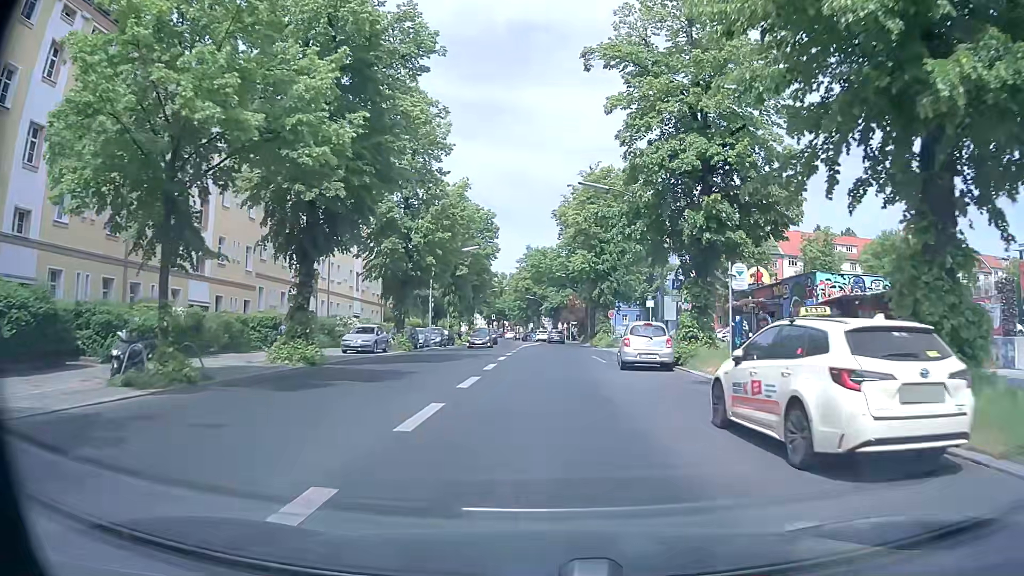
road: secondary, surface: asphalt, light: Day
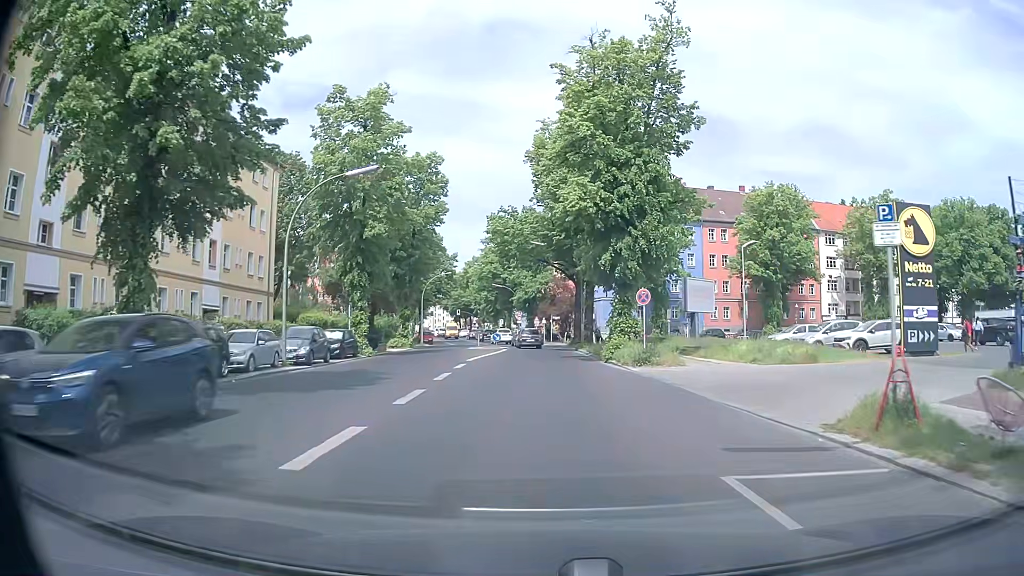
(+0.3, +26.2) m; +2°
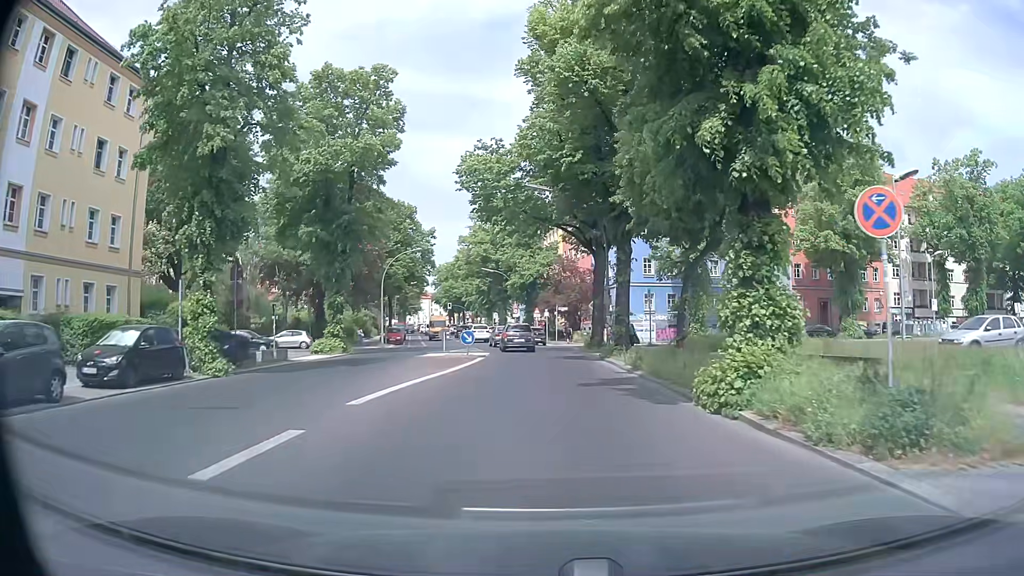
(0.0, +18.7) m; 0°
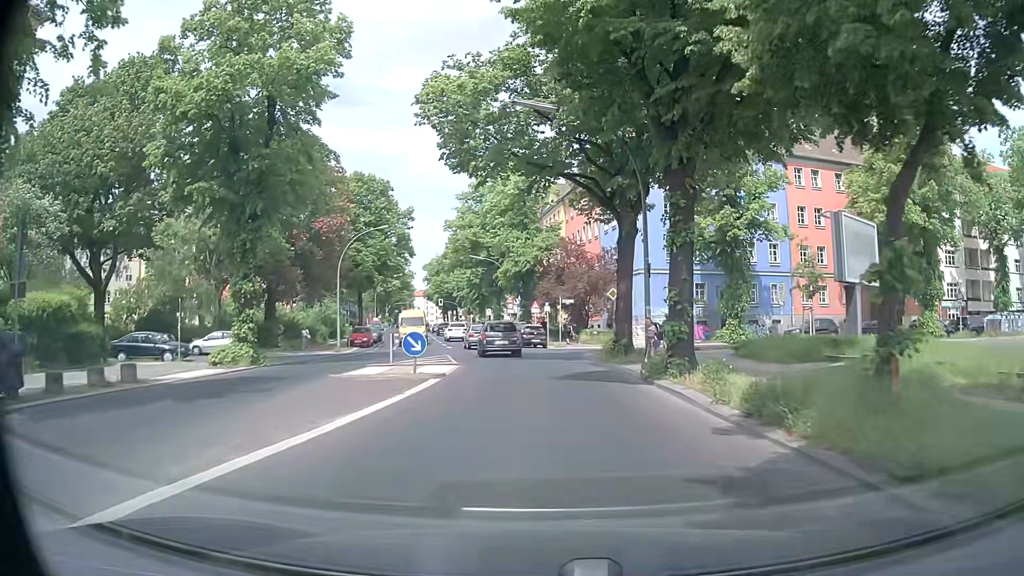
(-0.1, +11.5) m; -1°
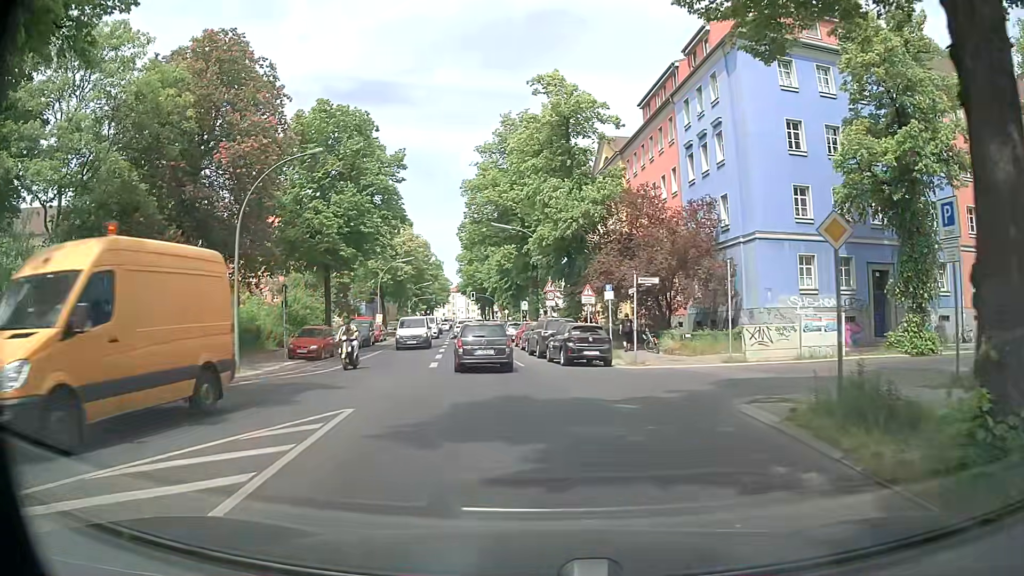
(-0.1, +19.1) m; -3°
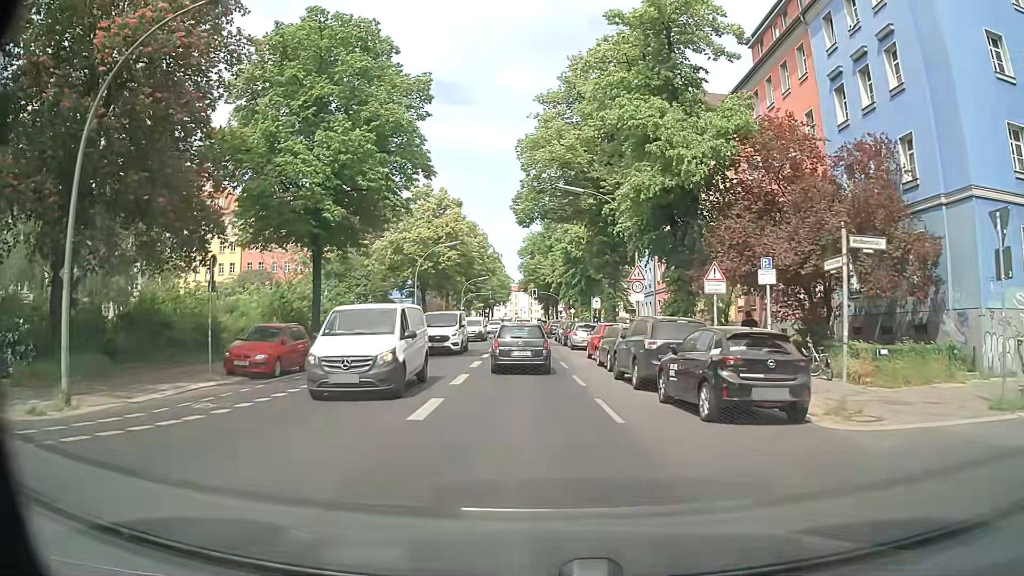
(-0.8, +12.6) m; -6°
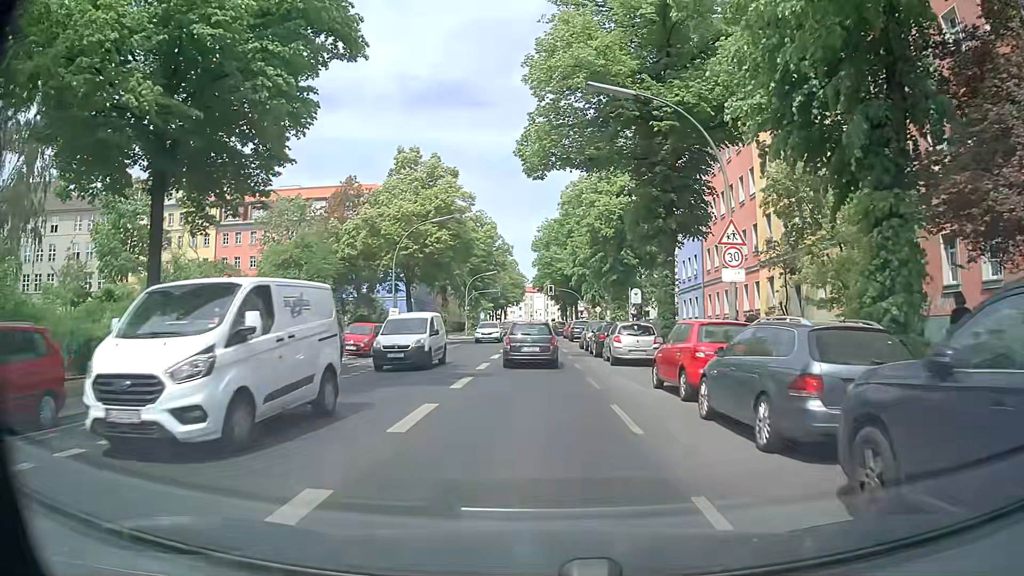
(-0.1, +13.8) m; -1°
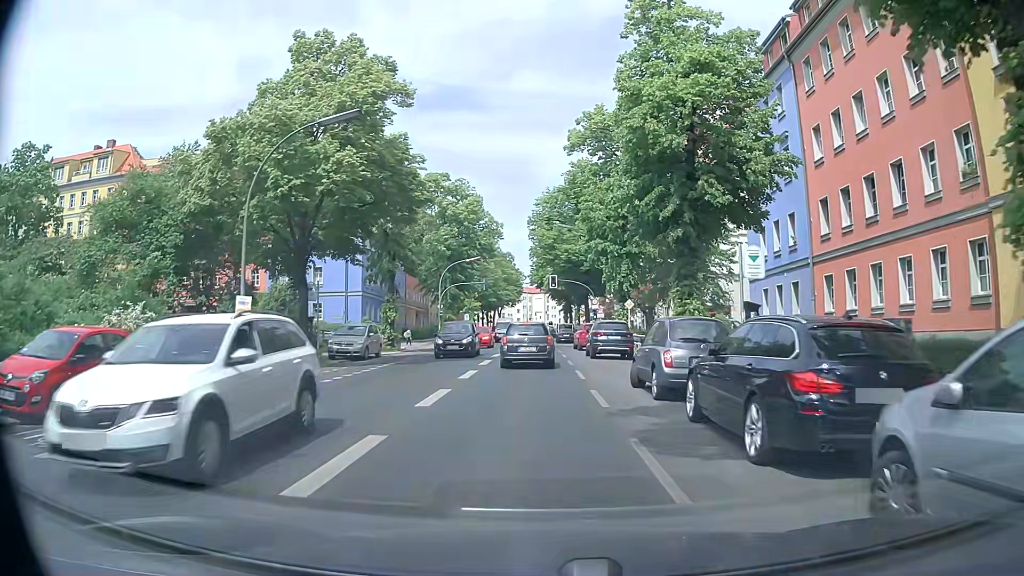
(0.0, +21.5) m; 0°
(0, +10) (0, +20) (0, +30) (0, +40) (0, +50) (0, +60) (0, +70) (0, +80) (-1, +90) (-1, +100) m
